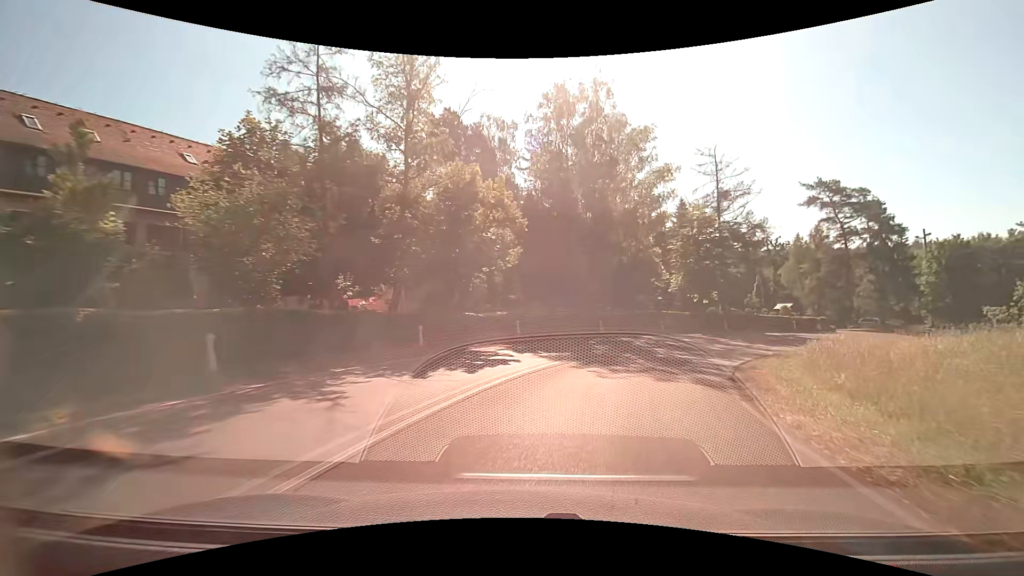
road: secondary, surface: asphalt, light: Day
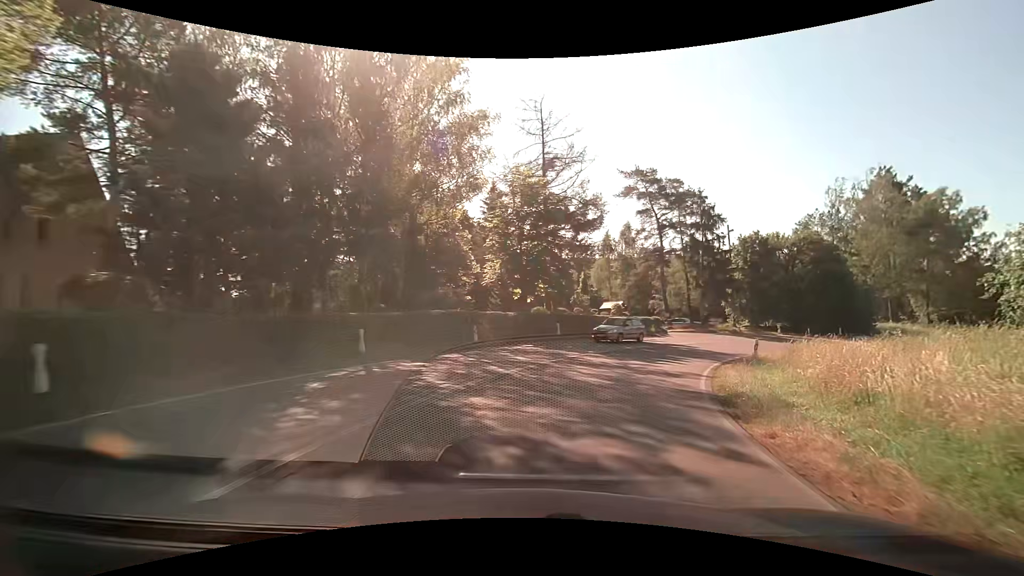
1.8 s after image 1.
(+2.8, +15.6) m; +22°
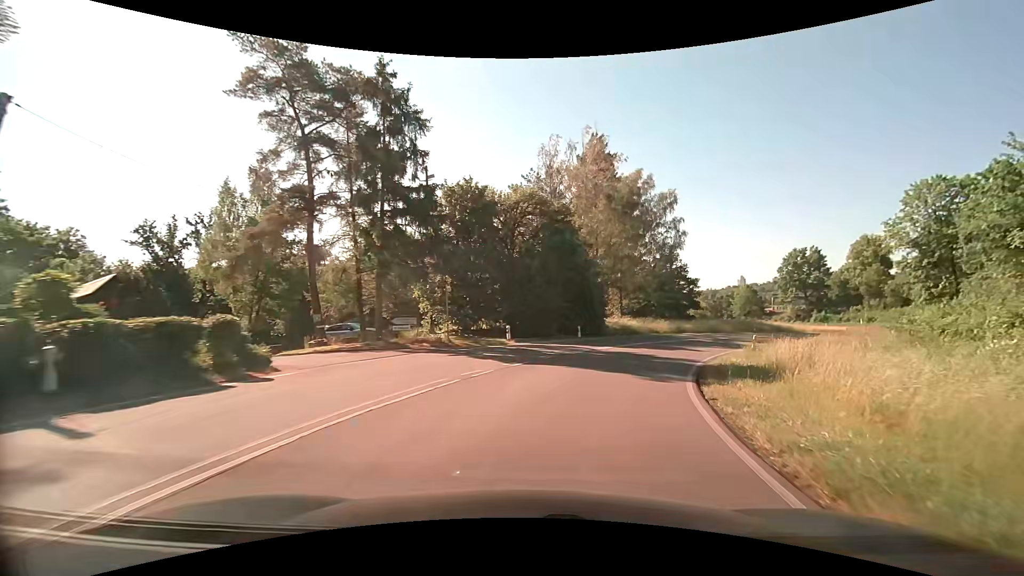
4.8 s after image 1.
(+8.6, +26.8) m; +34°
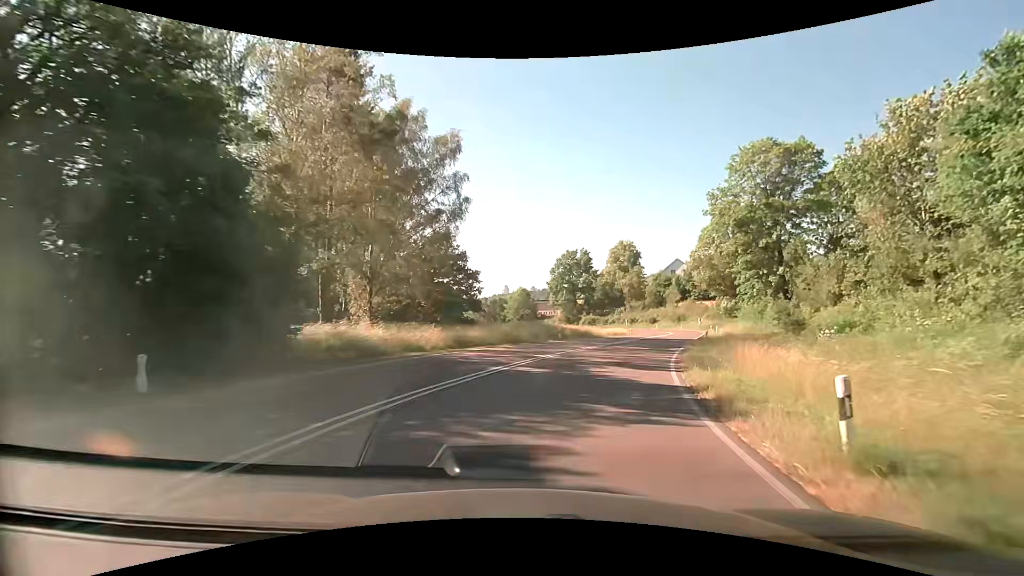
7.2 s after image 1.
(+5.6, +23.0) m; +25°
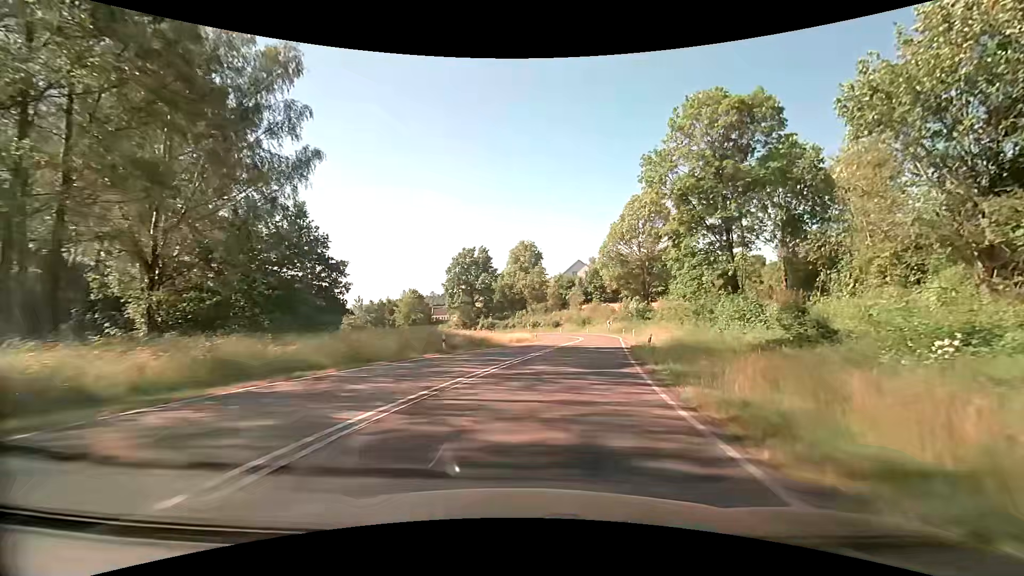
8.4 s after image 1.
(+1.3, +12.2) m; +11°
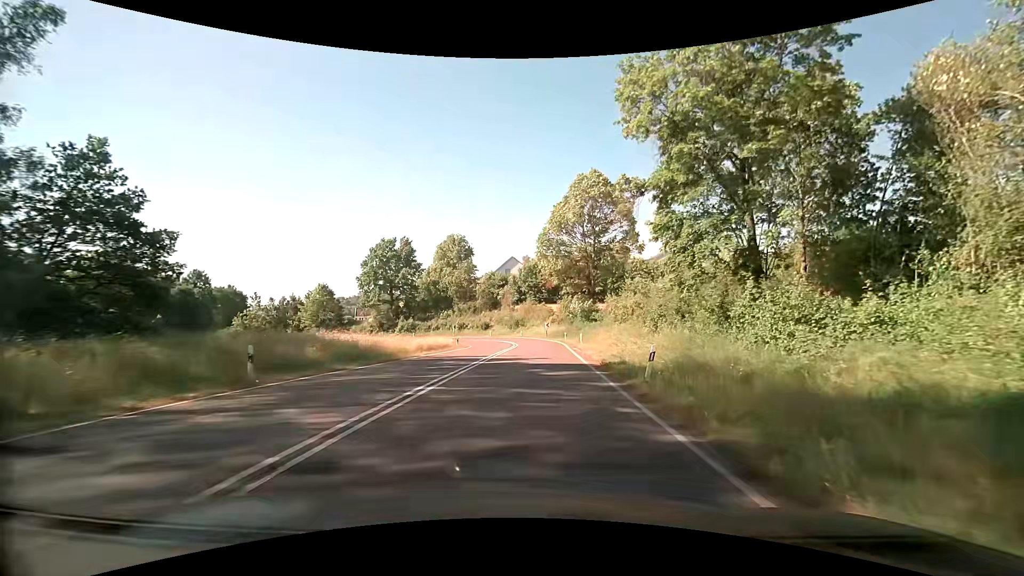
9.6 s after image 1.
(+1.0, +12.7) m; +8°
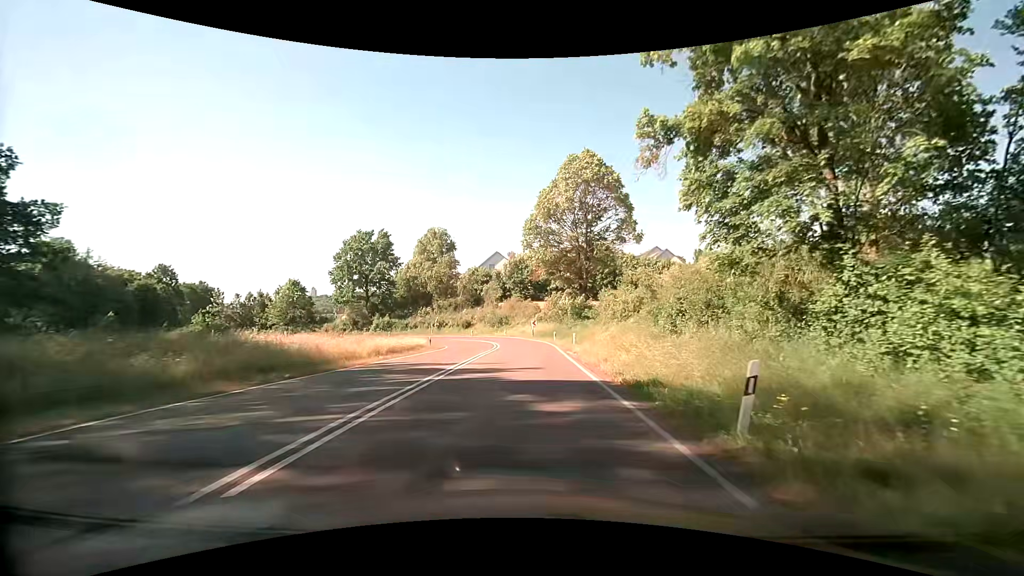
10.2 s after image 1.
(+0.1, +6.5) m; +2°
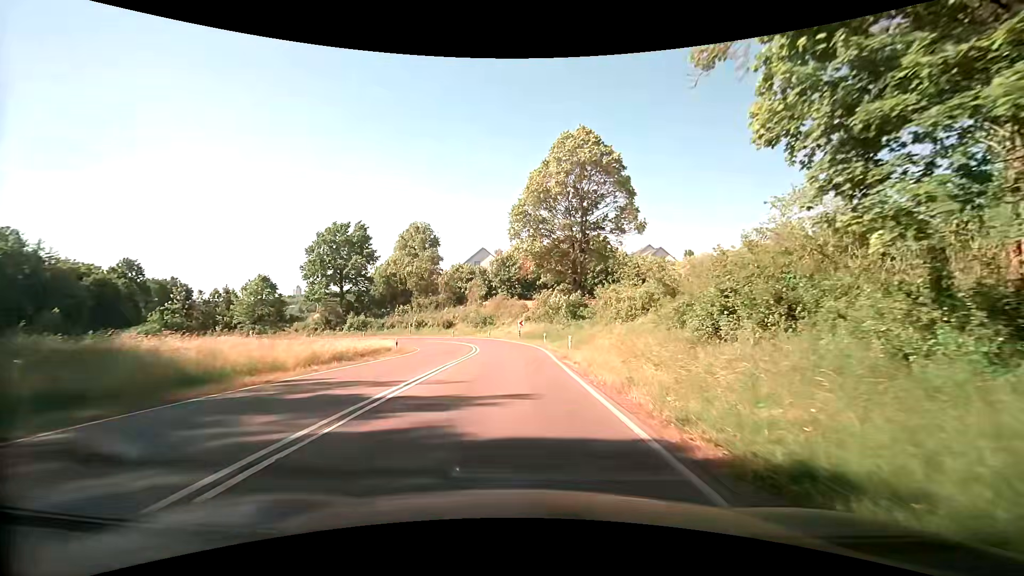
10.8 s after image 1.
(+0.1, +6.6) m; +2°
(0, +10) (0, +20) (-1, +30) (-2, +40) (-4, +50) (-8, +59) (-14, +67) (-21, +74) (-30, +79) (-39, +81) m
